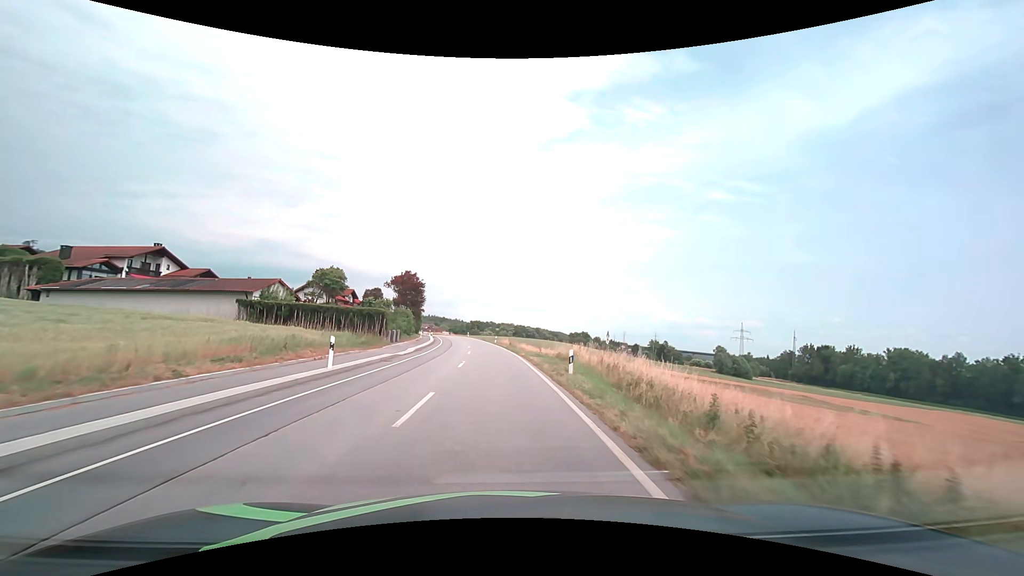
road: secondary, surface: asphalt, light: Day
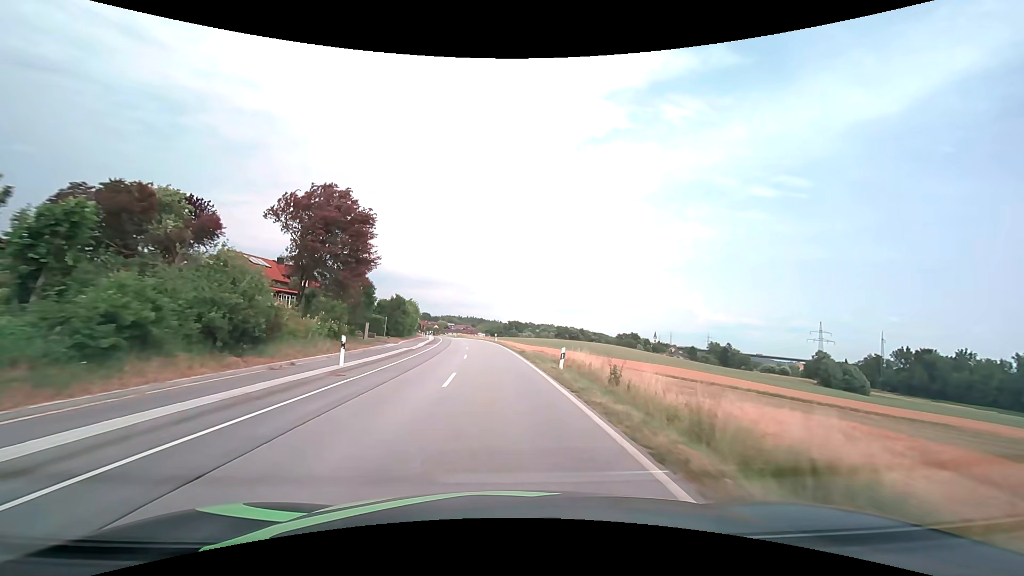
(-1.7, +43.8) m; -5°
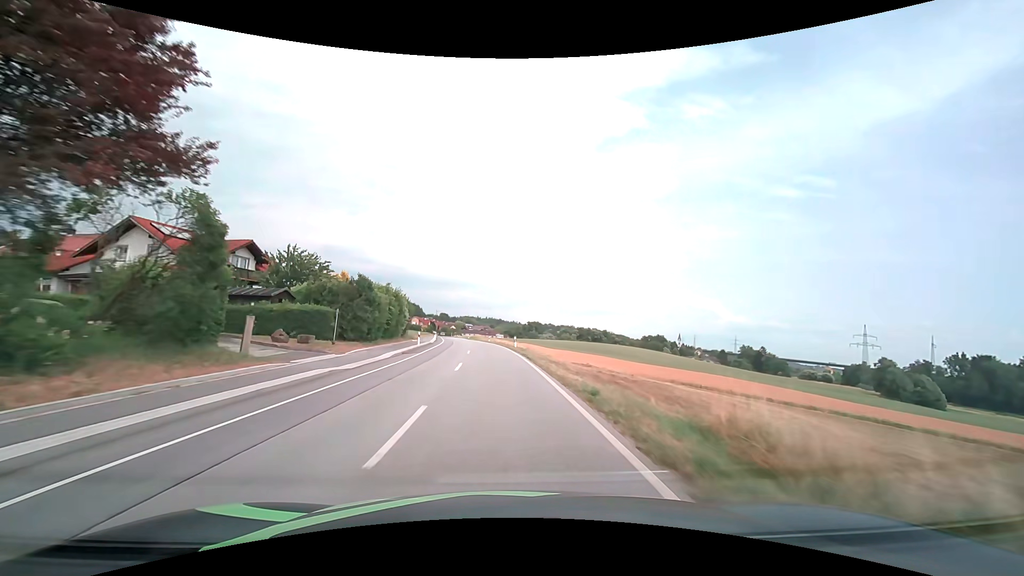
(-0.3, +19.2) m; -2°
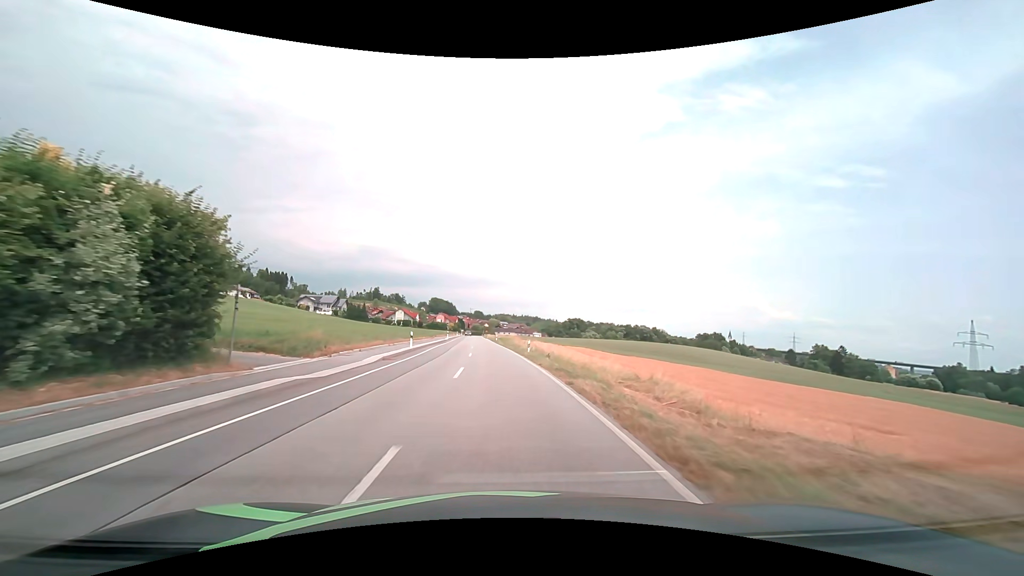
(-1.5, +39.4) m; -4°
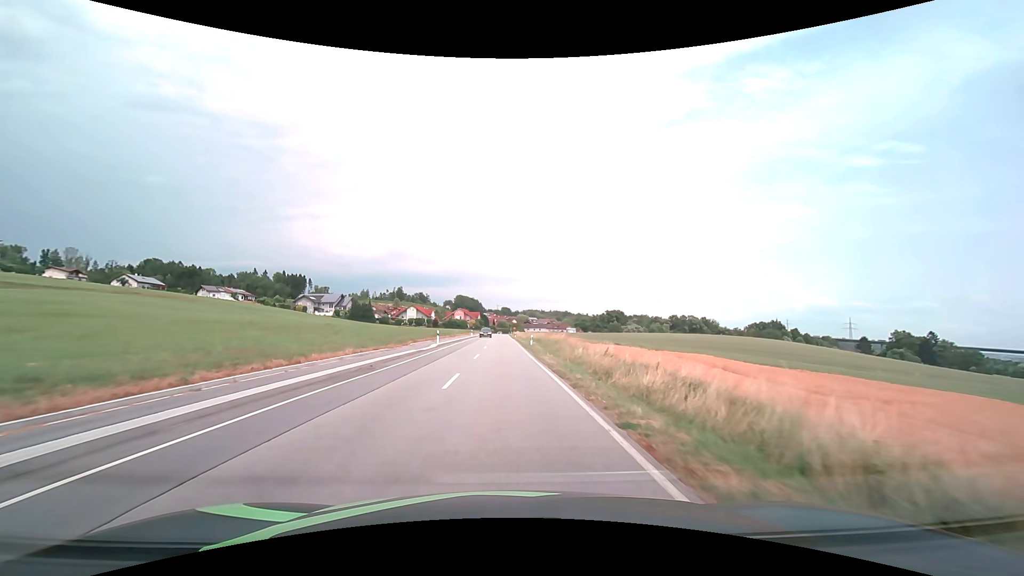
(-1.1, +38.9) m; -3°
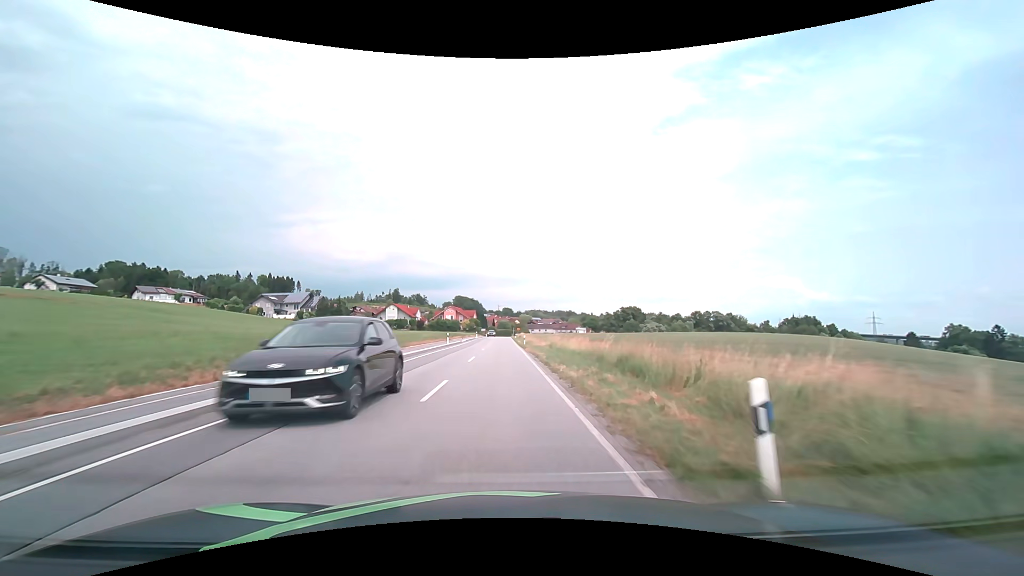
(-0.1, +38.1) m; 0°
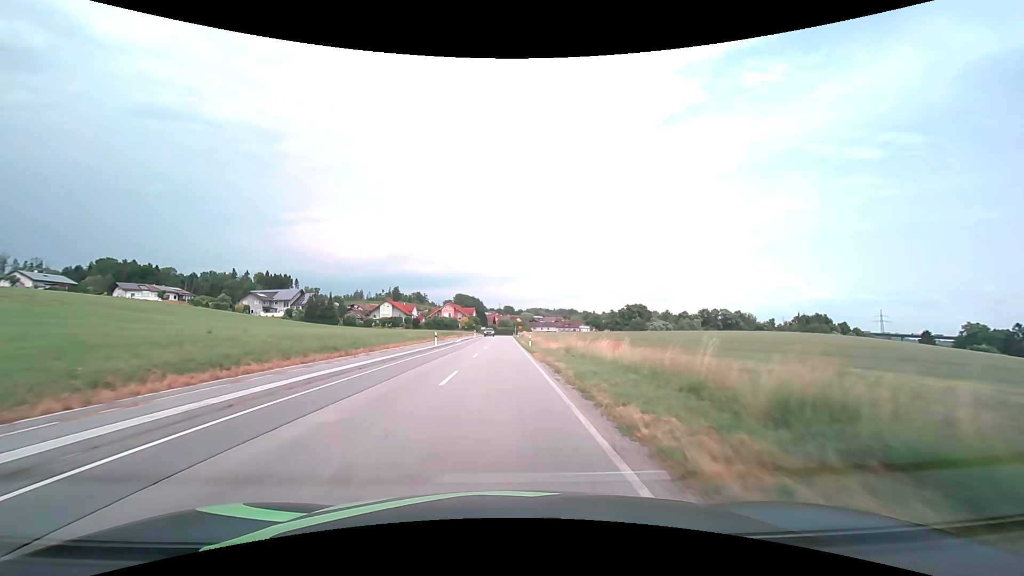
(0.0, +9.4) m; 0°
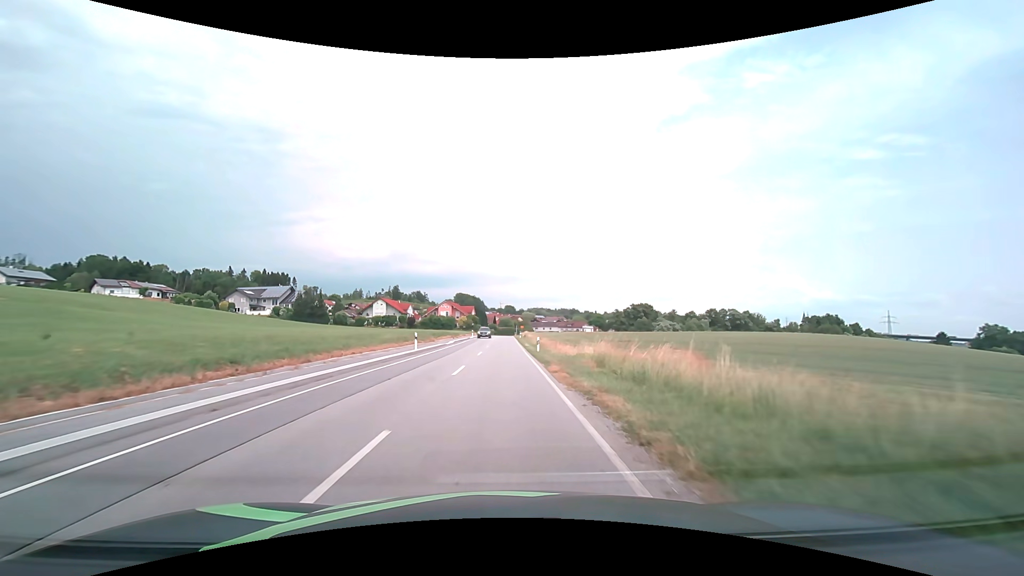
(0.0, +9.3) m; 0°
